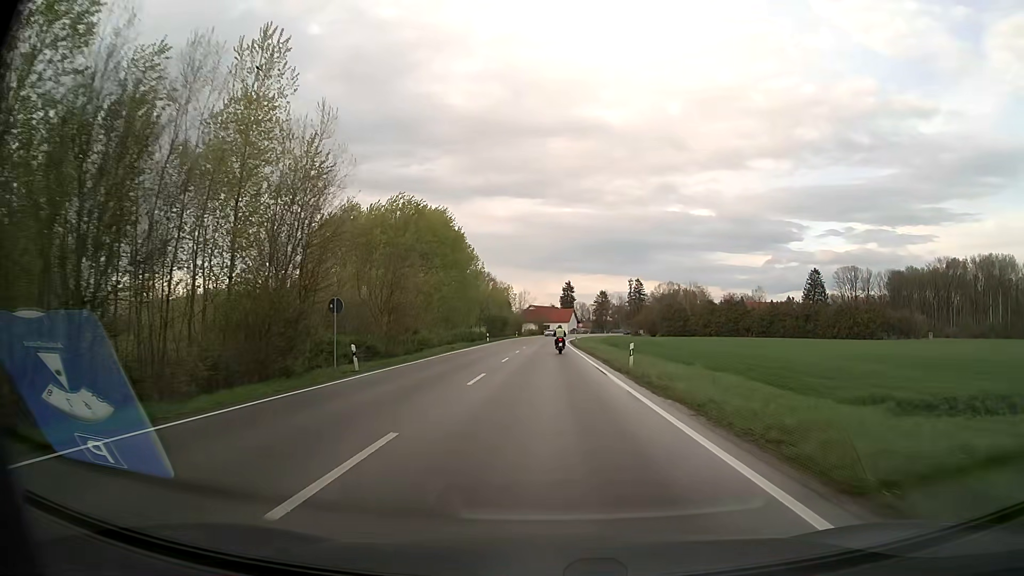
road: secondary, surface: asphalt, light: Day
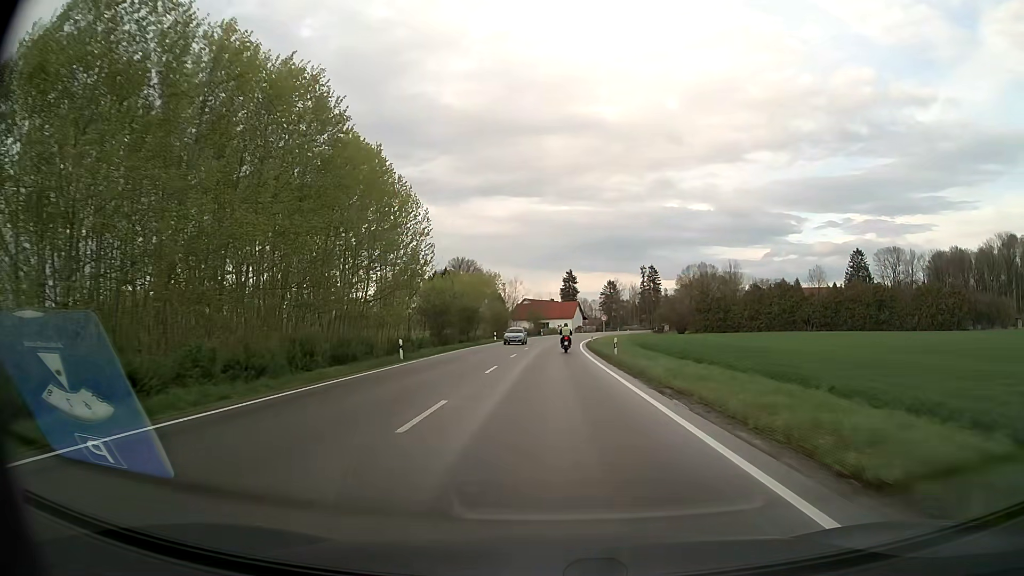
(0.0, +44.0) m; 0°
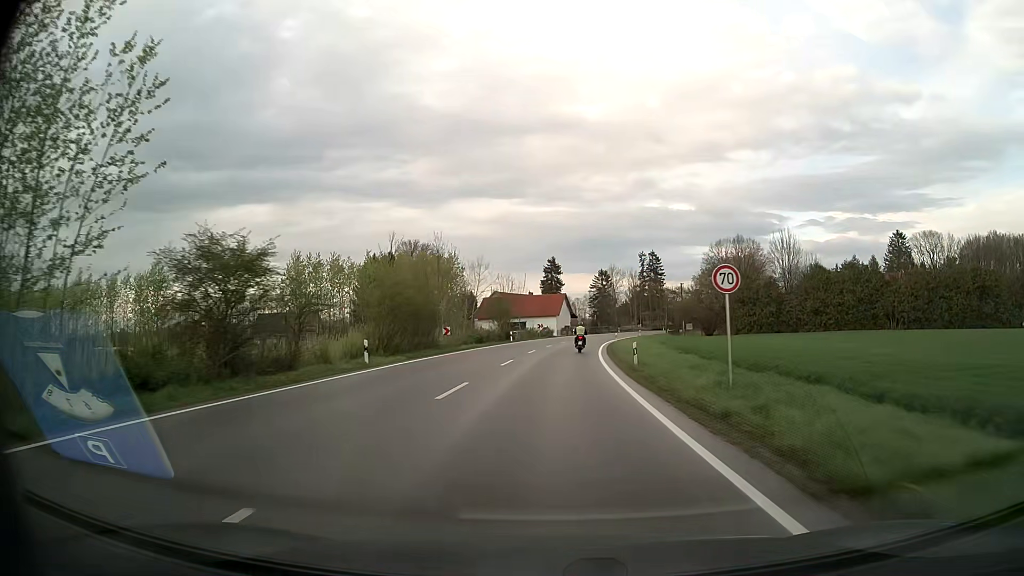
(+0.5, +44.1) m; +2°
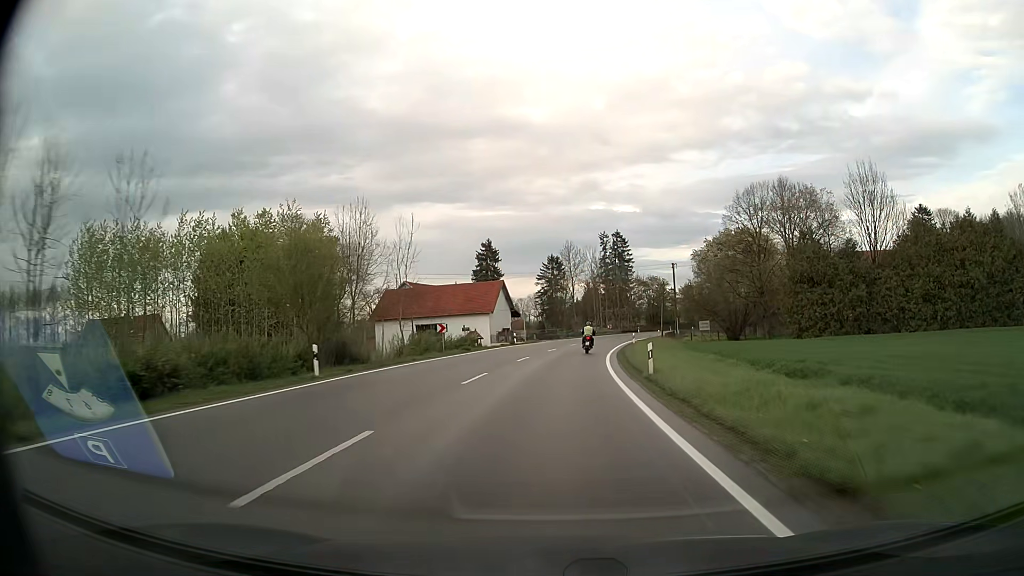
(+1.6, +43.9) m; +5°
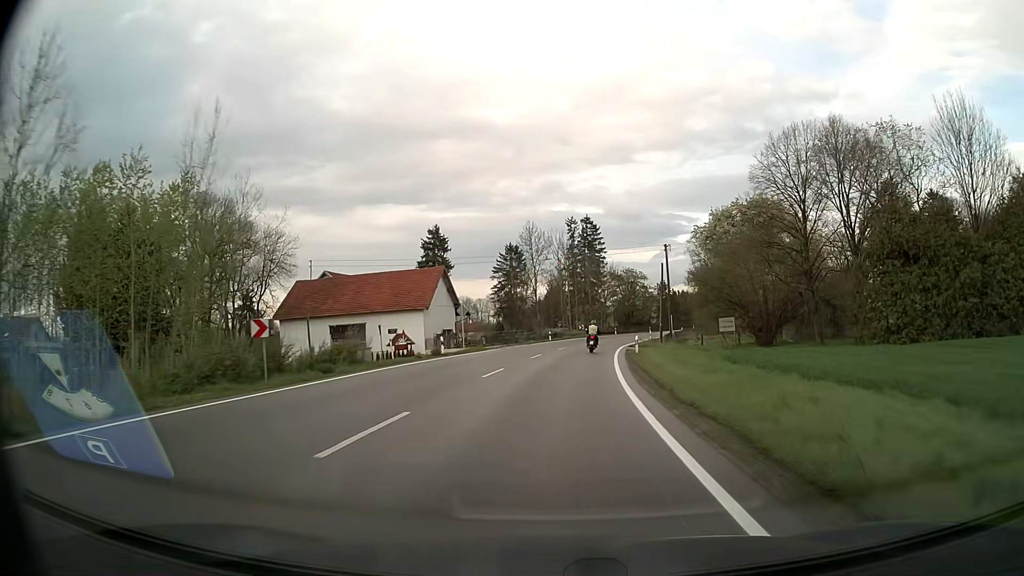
(+0.6, +21.8) m; +3°
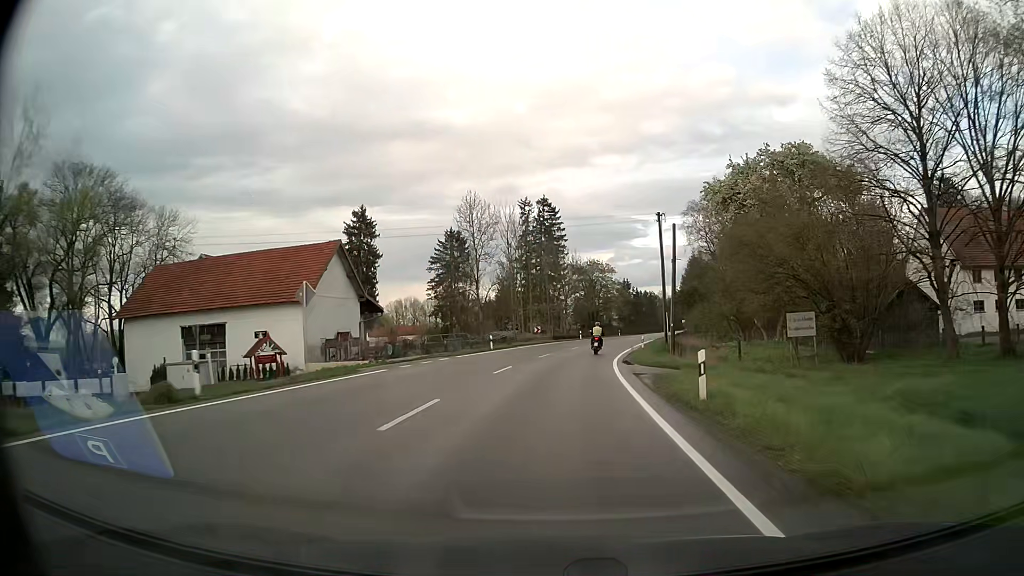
(+0.7, +21.8) m; +4°
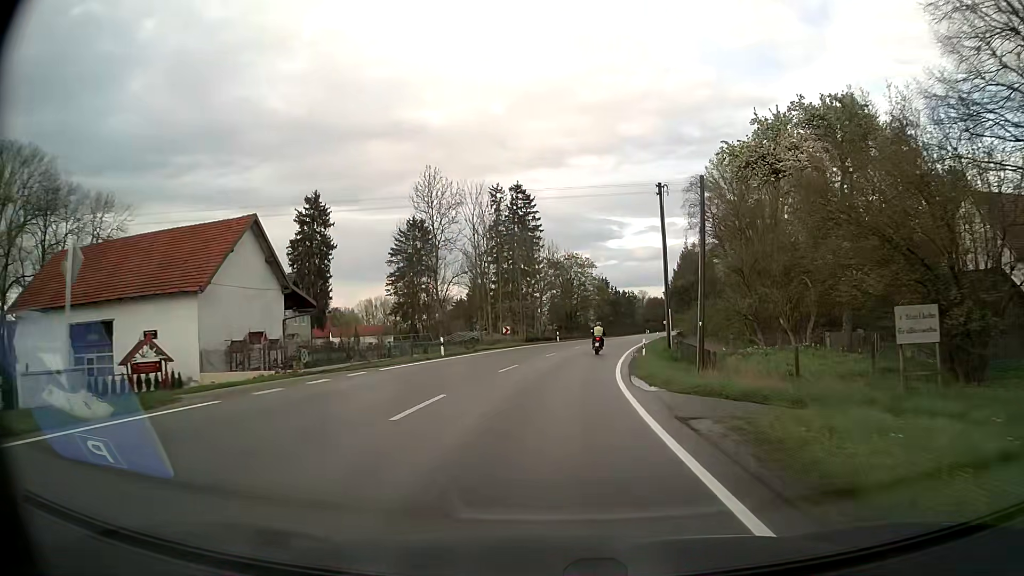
(+0.2, +10.9) m; +2°
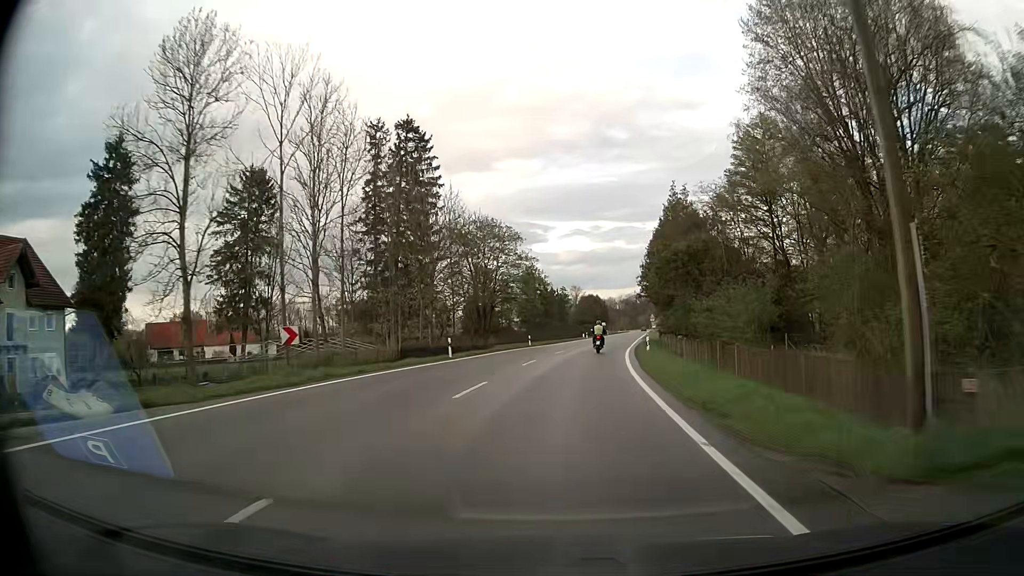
(+1.9, +32.7) m; +6°
(0, +10) (+1, +20) (+2, +30) (+3, +40) (+4, +50) (+6, +60) (+7, +70) (+9, +79) (+11, +89) (+12, +99) m
